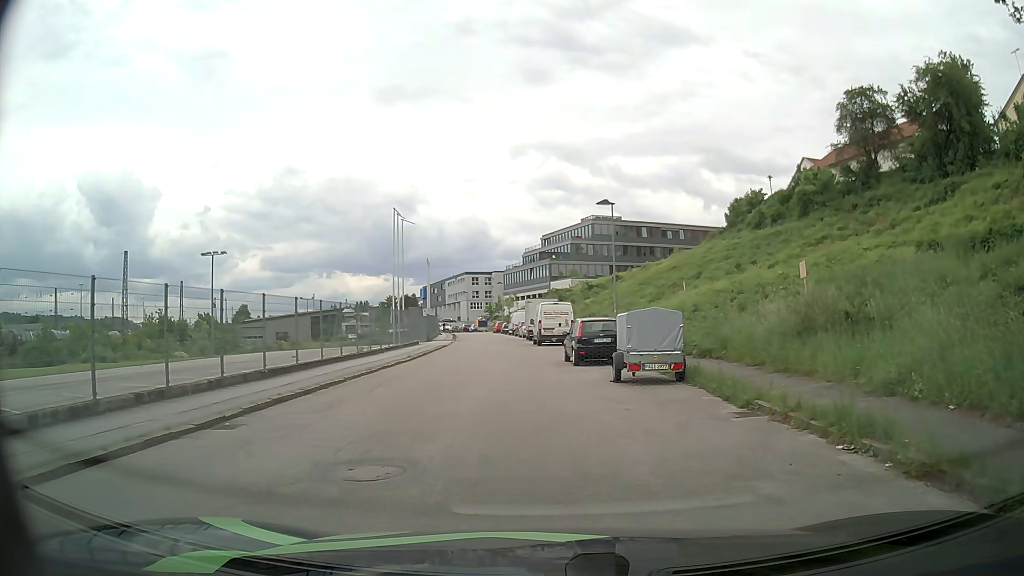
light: Day
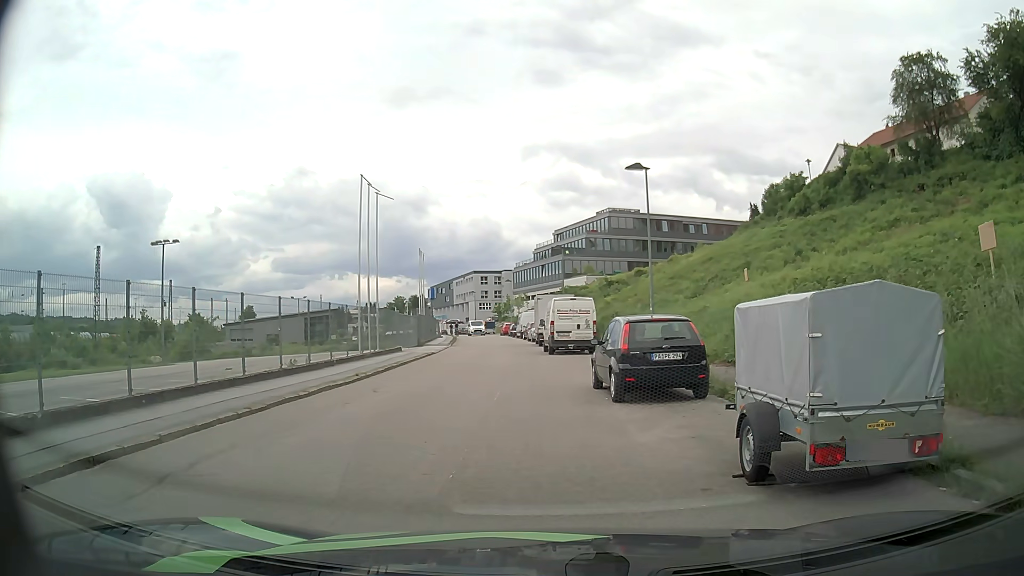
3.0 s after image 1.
(-0.2, +9.1) m; -3°
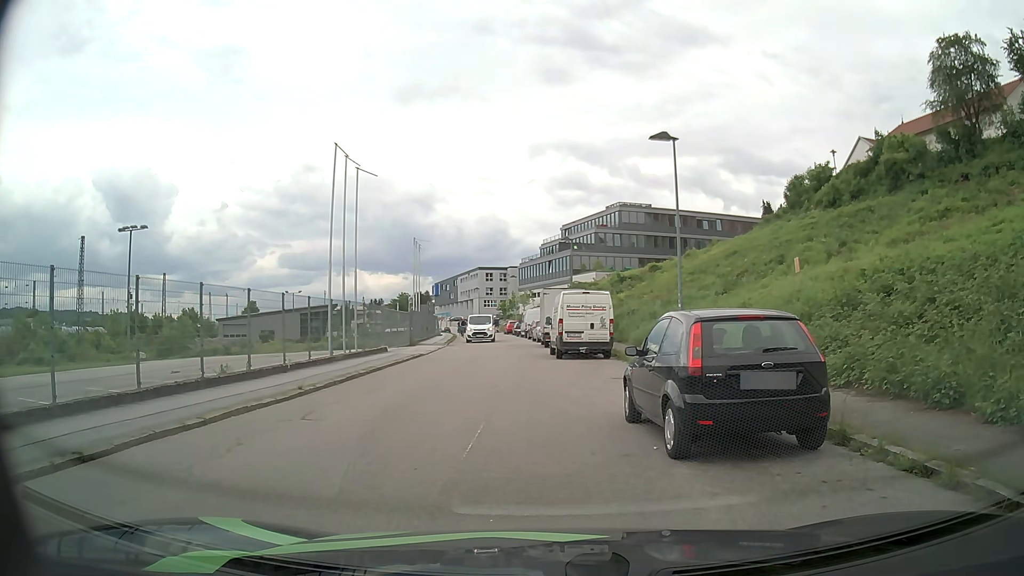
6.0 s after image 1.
(+0.1, +4.7) m; +1°
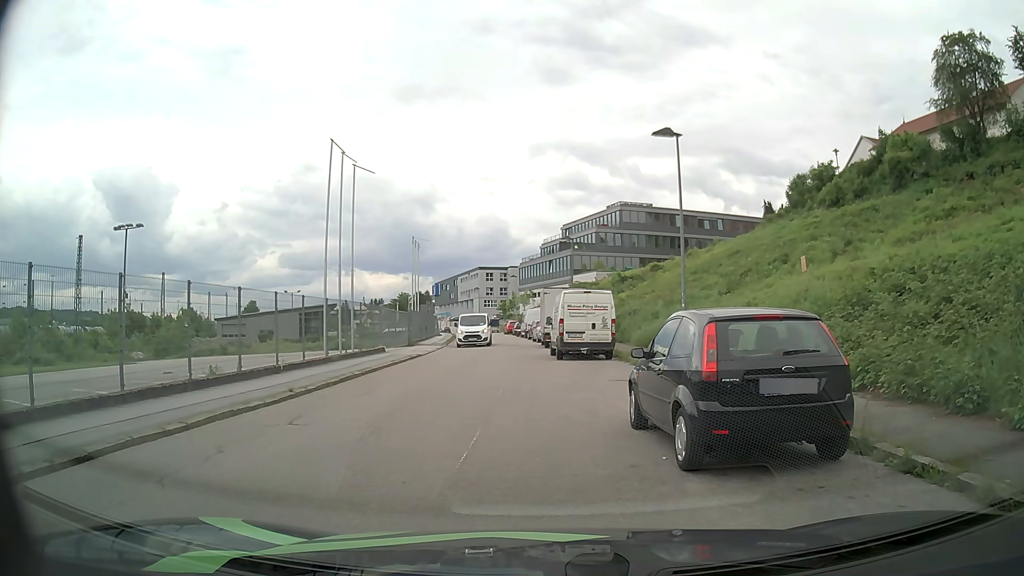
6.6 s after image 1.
(0.0, +0.5) m; 0°
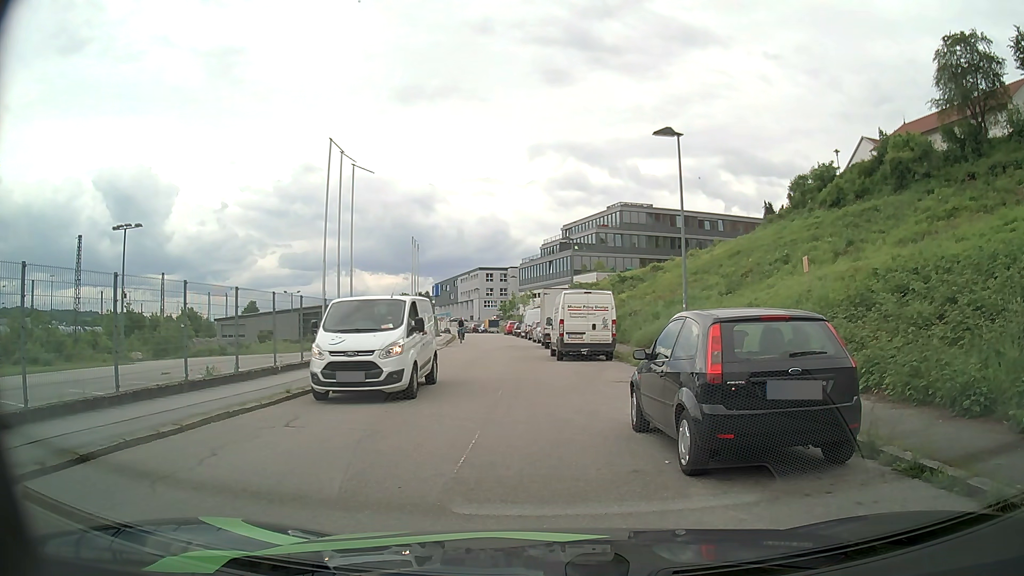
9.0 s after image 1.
(0.0, +0.2) m; 0°
